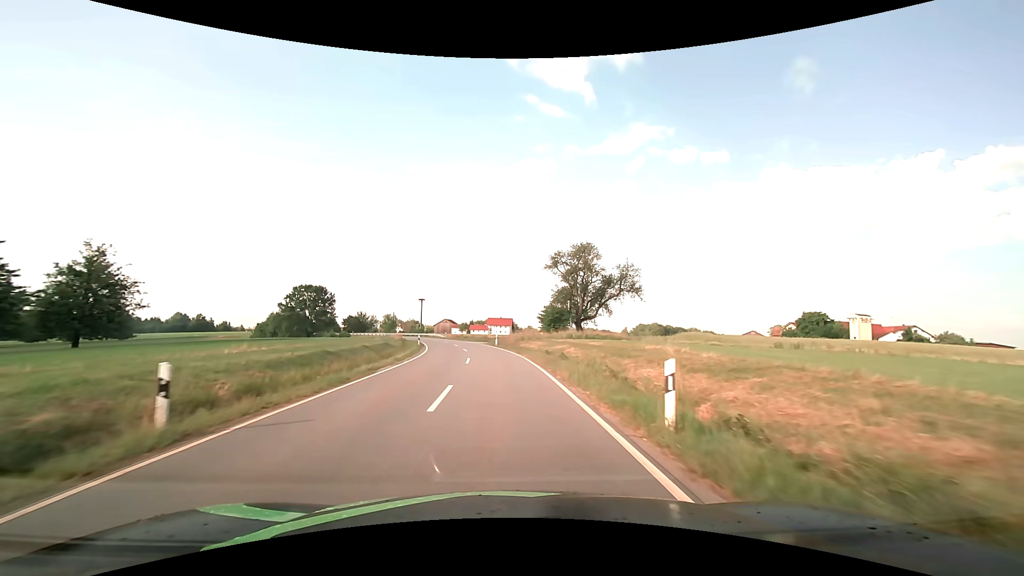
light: Day
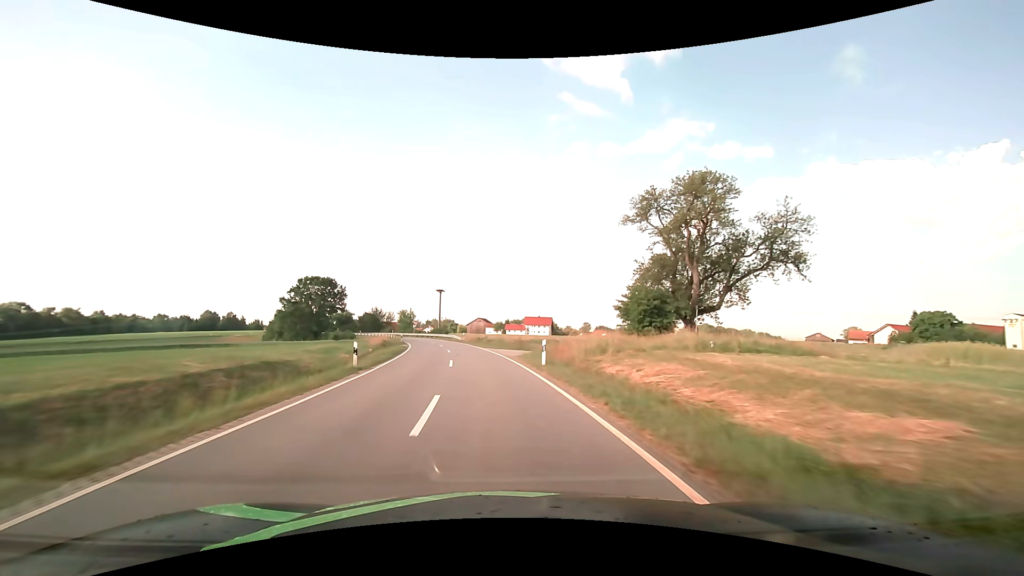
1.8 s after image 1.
(-0.8, +26.6) m; -4°
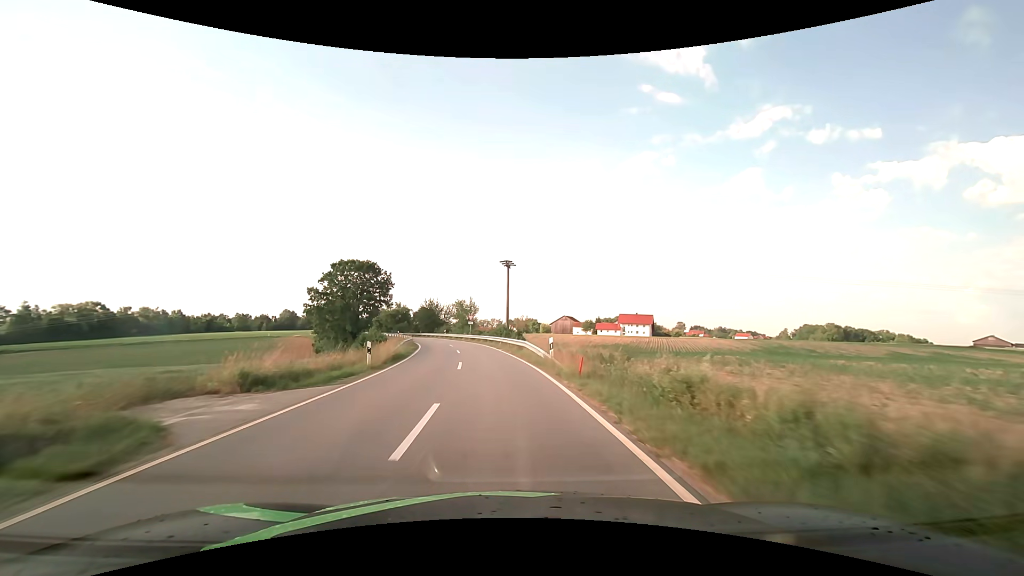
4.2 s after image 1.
(-3.2, +38.0) m; -10°
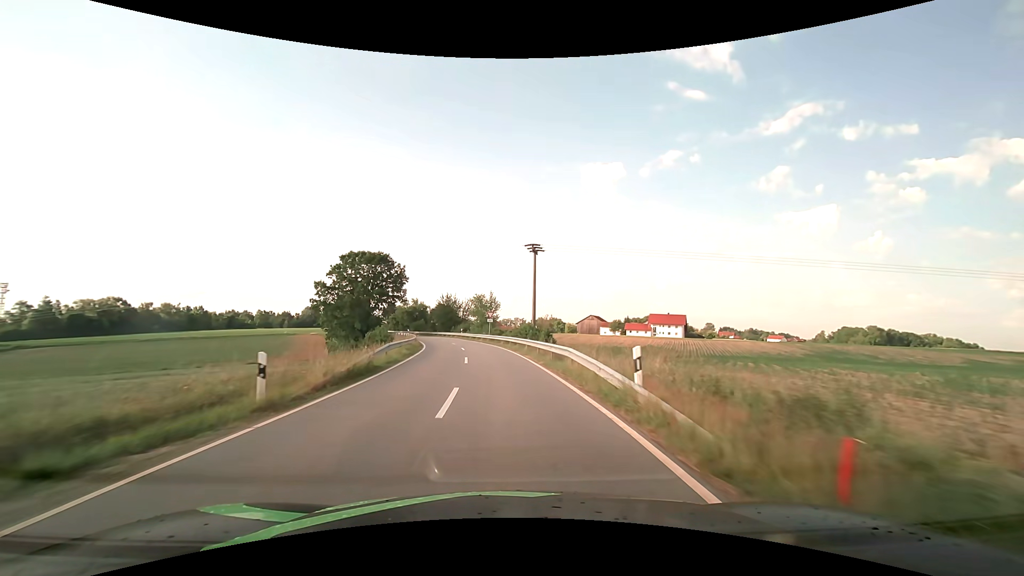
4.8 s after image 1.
(-0.2, +9.9) m; -3°
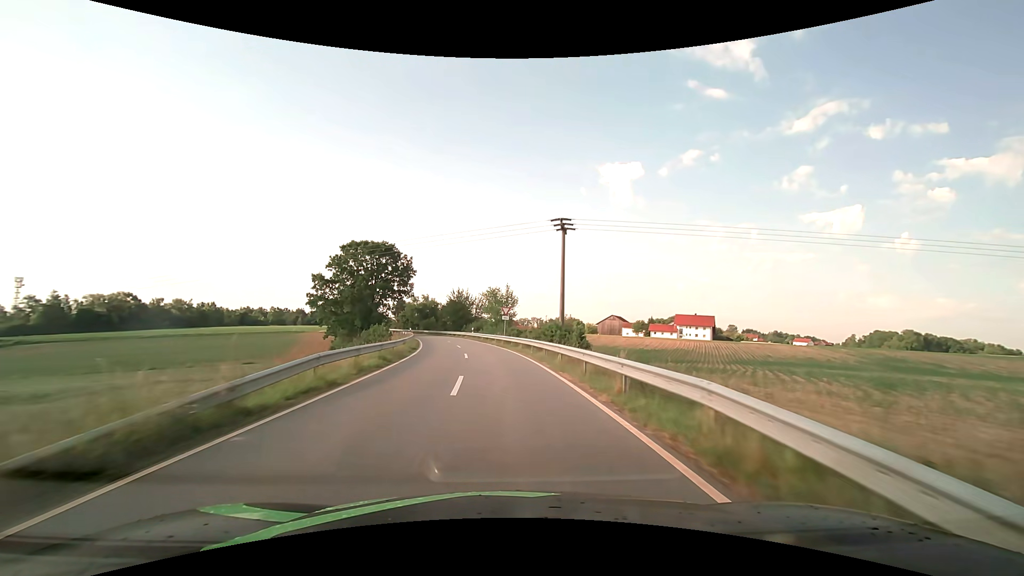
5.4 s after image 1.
(-0.2, +10.0) m; -2°
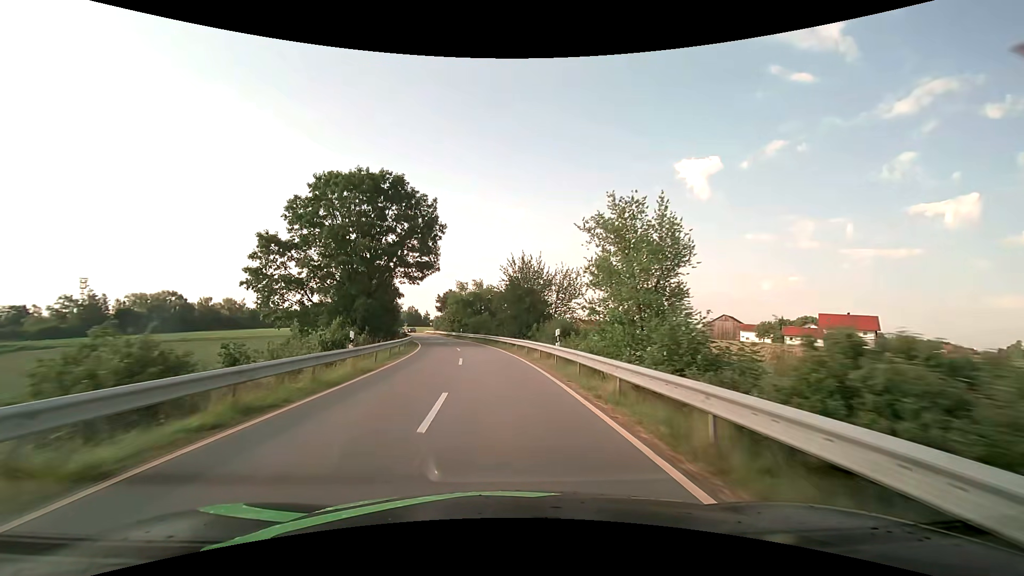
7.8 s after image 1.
(-2.8, +40.1) m; -8°
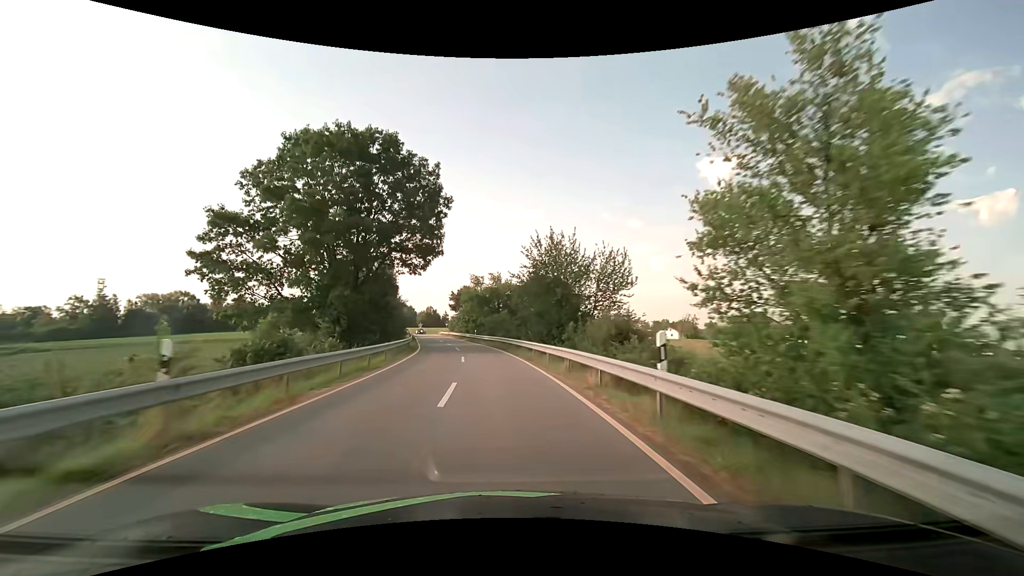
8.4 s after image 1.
(-0.2, +10.1) m; -2°
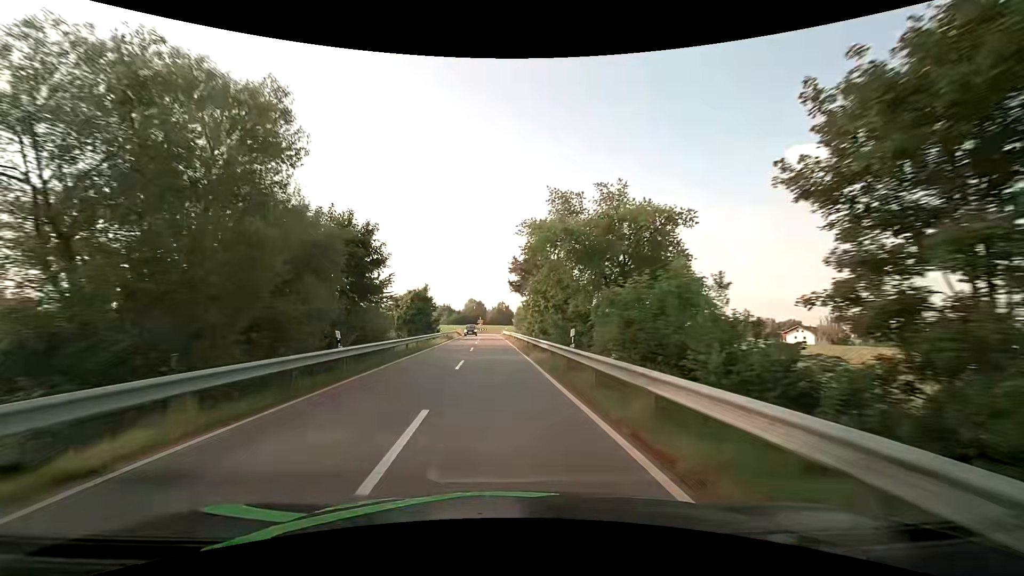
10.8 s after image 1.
(-2.9, +40.0) m; -9°
(0, +10) (0, +20) (-1, +30) (-1, +40) (-1, +50) (-2, +60) (-2, +70) (-2, +80) (-3, +90) (-5, +99) m
